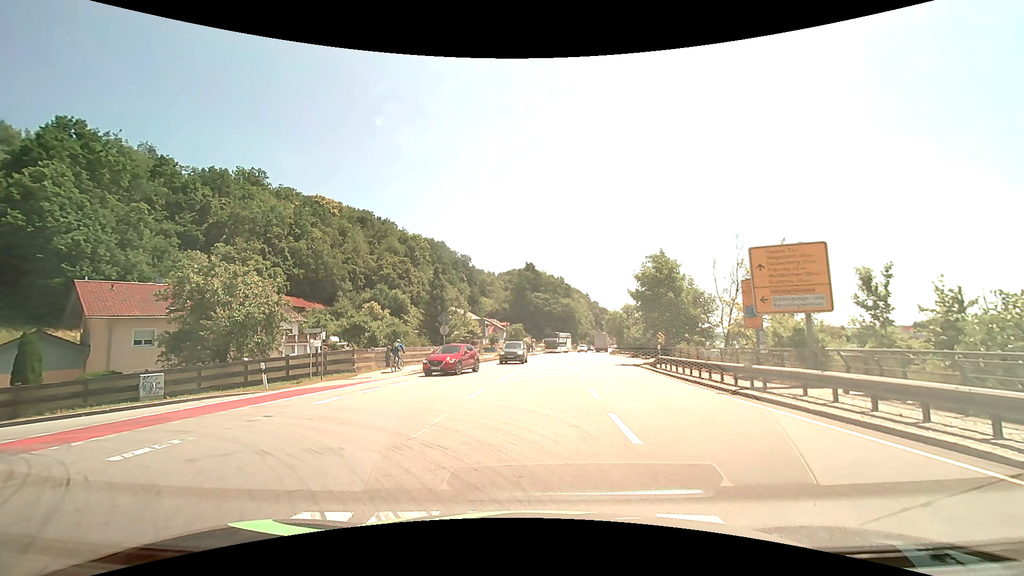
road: primary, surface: asphalt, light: Day
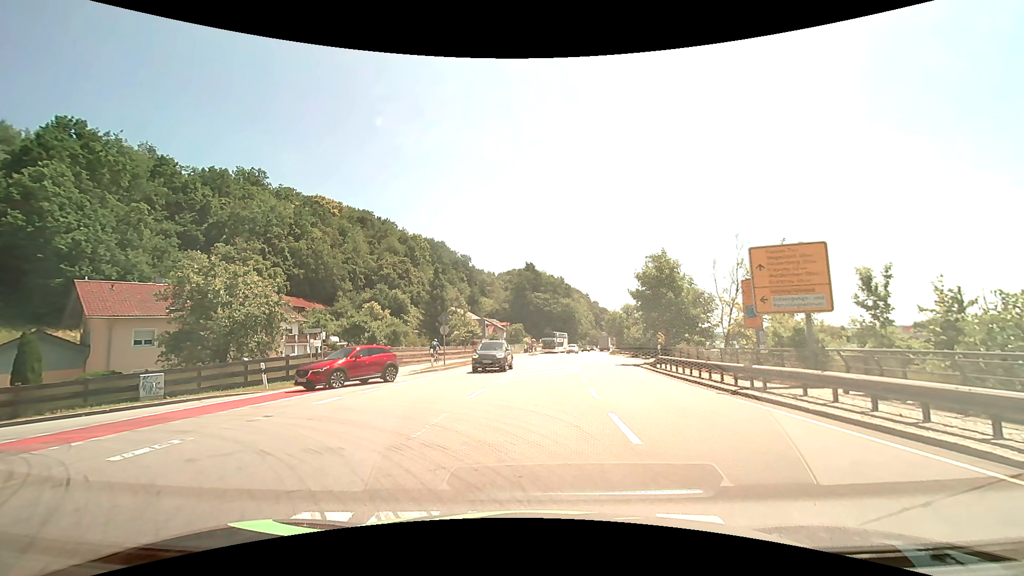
(0.0, 0.0) m; 0°
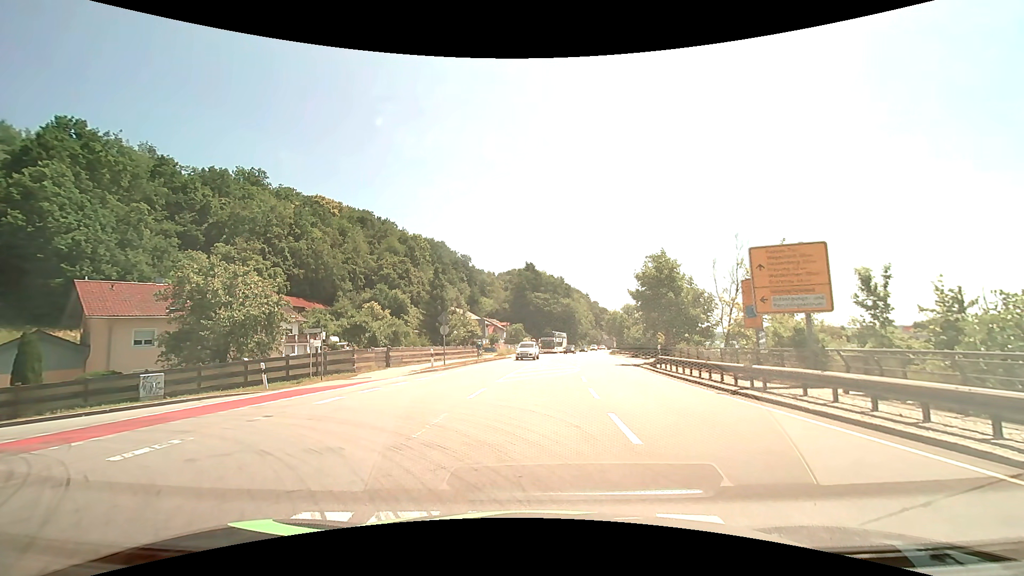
(0.0, 0.0) m; 0°
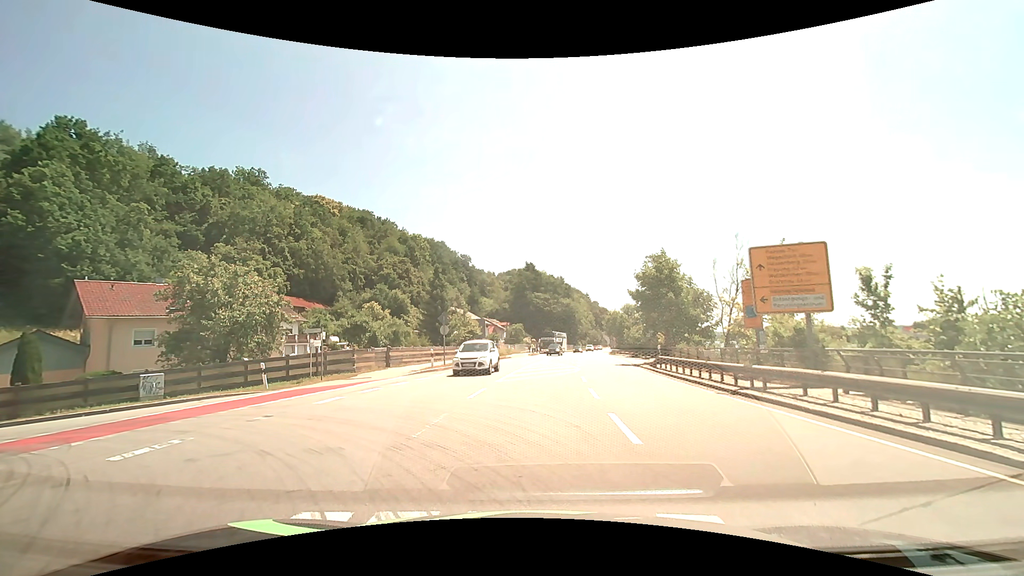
(0.0, 0.0) m; 0°
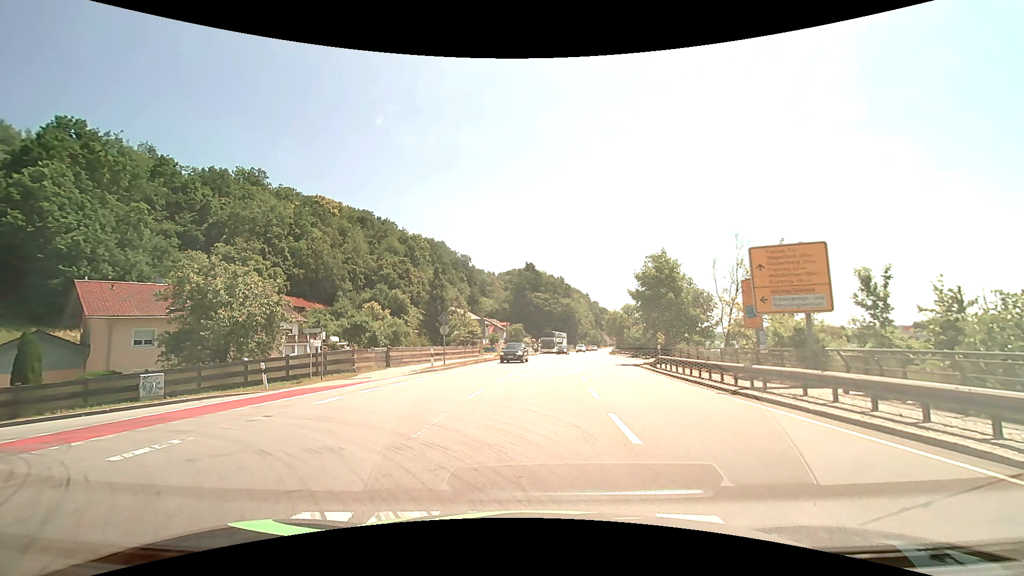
(0.0, 0.0) m; 0°
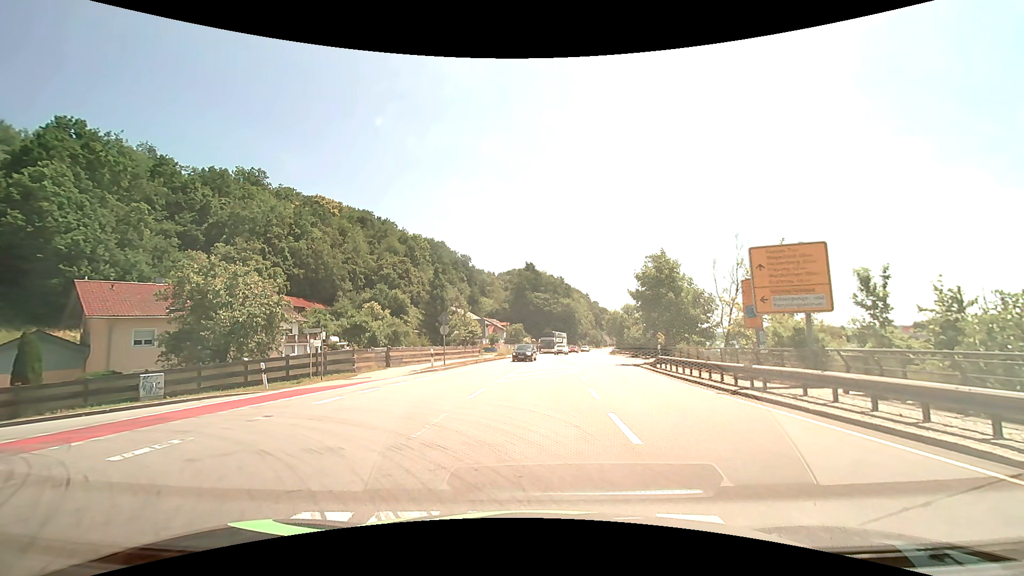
(0.0, 0.0) m; 0°
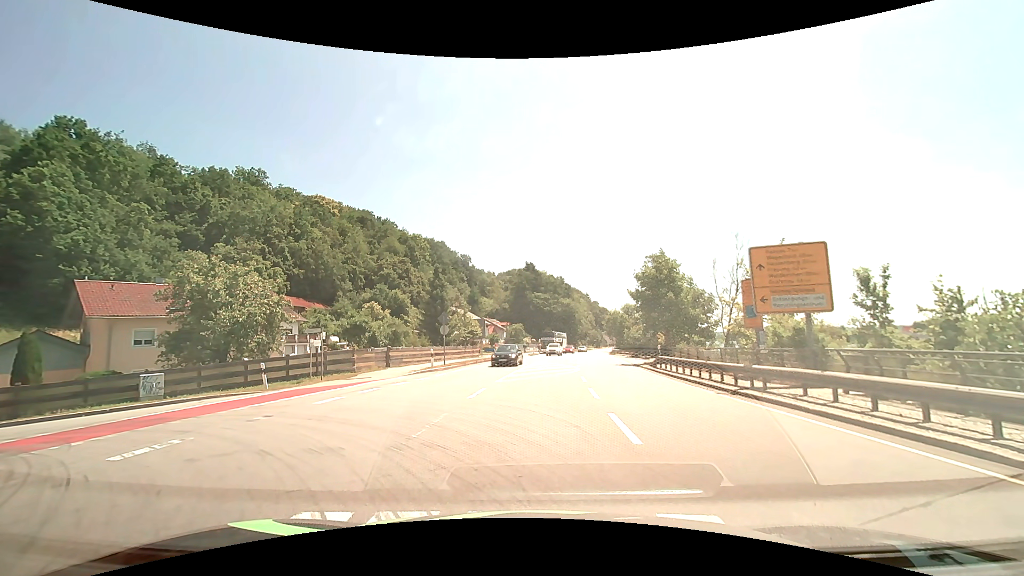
(0.0, 0.0) m; 0°
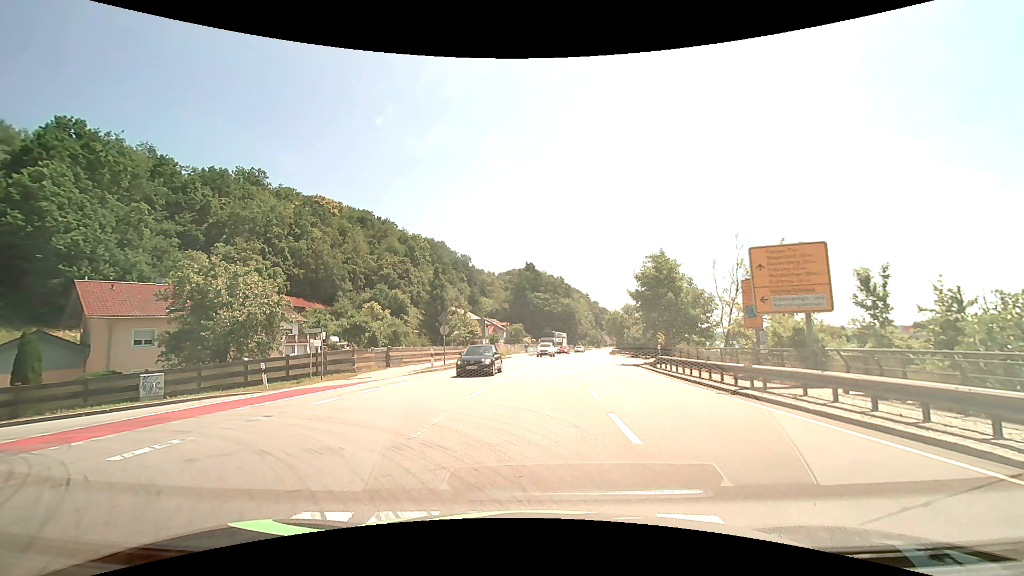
(0.0, 0.0) m; 0°
(-1, +10) (-8, +16) (-17, +14) (-26, +9) (-33, +2) (-41, -4) (-49, -10) (-57, -17) (-64, -23) (-72, -29) m
